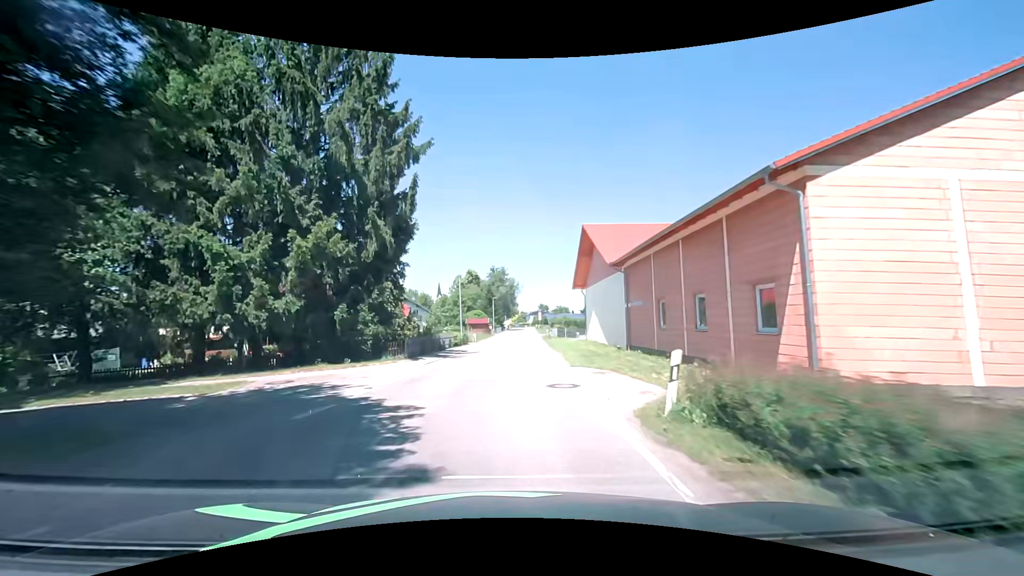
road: secondary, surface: asphalt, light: Day
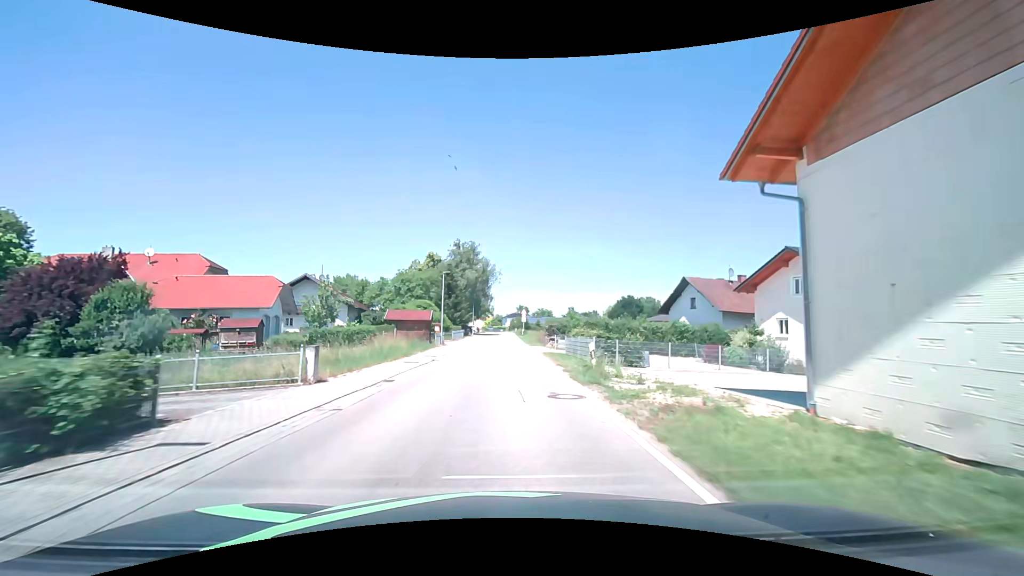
(+0.8, +39.1) m; +2°
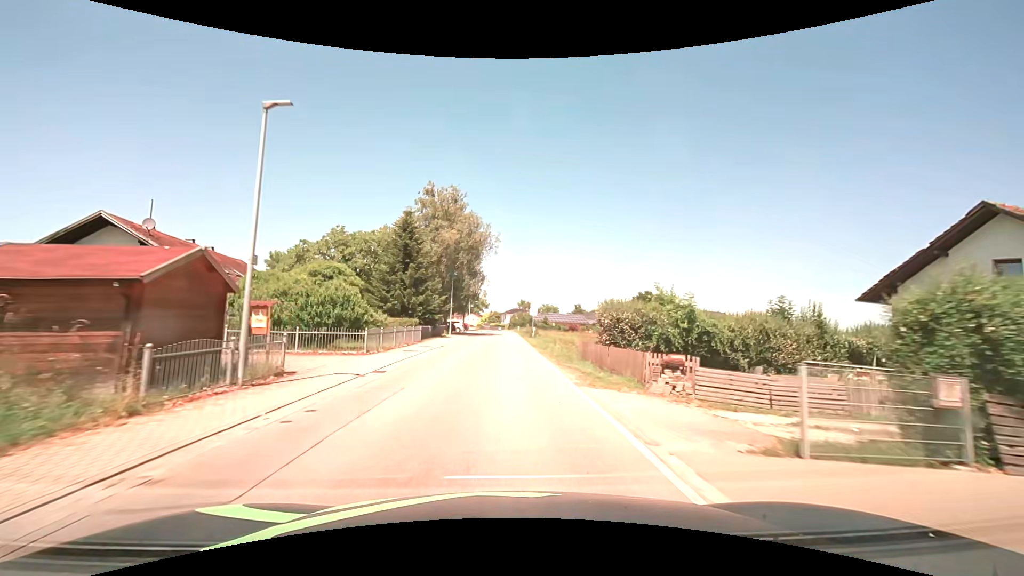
(-0.1, +30.8) m; 0°
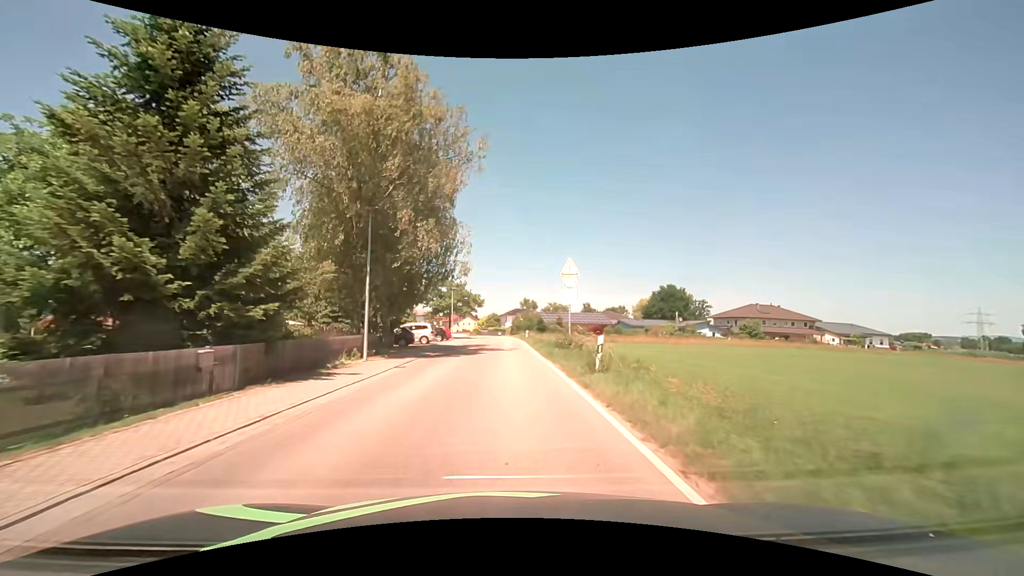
(-0.1, +29.0) m; 0°
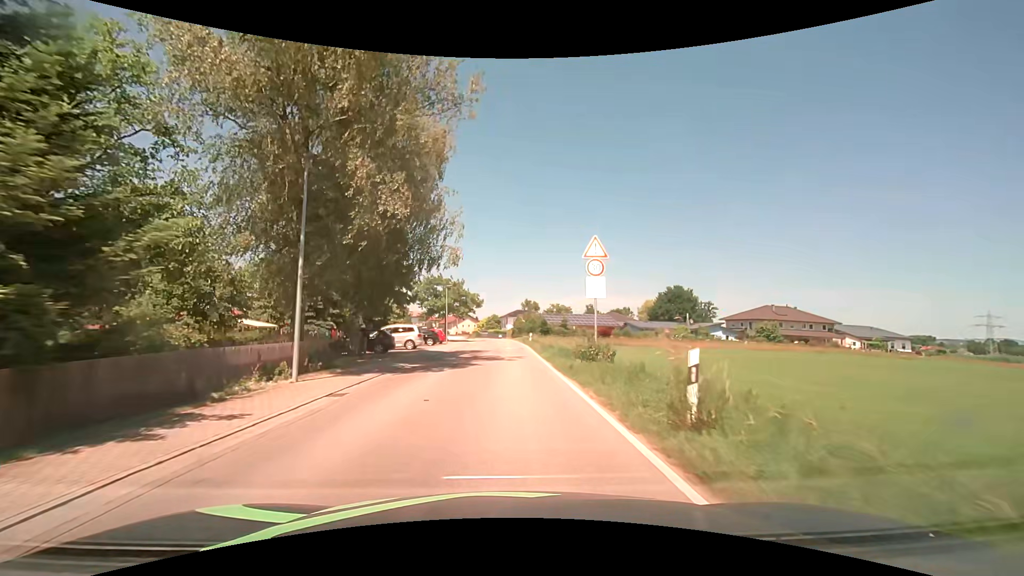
(0.0, +6.2) m; 0°
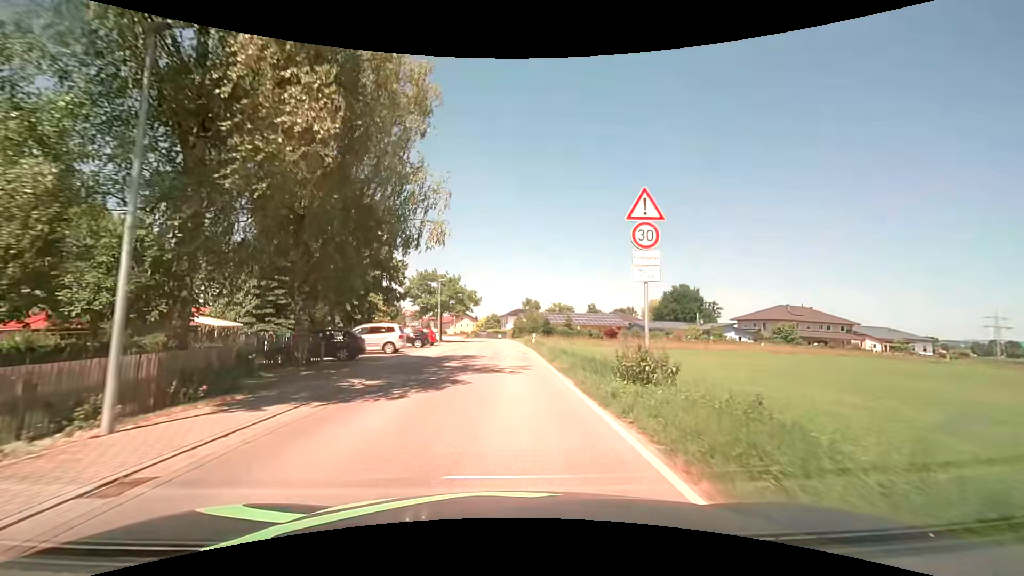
(0.0, +5.8) m; 0°
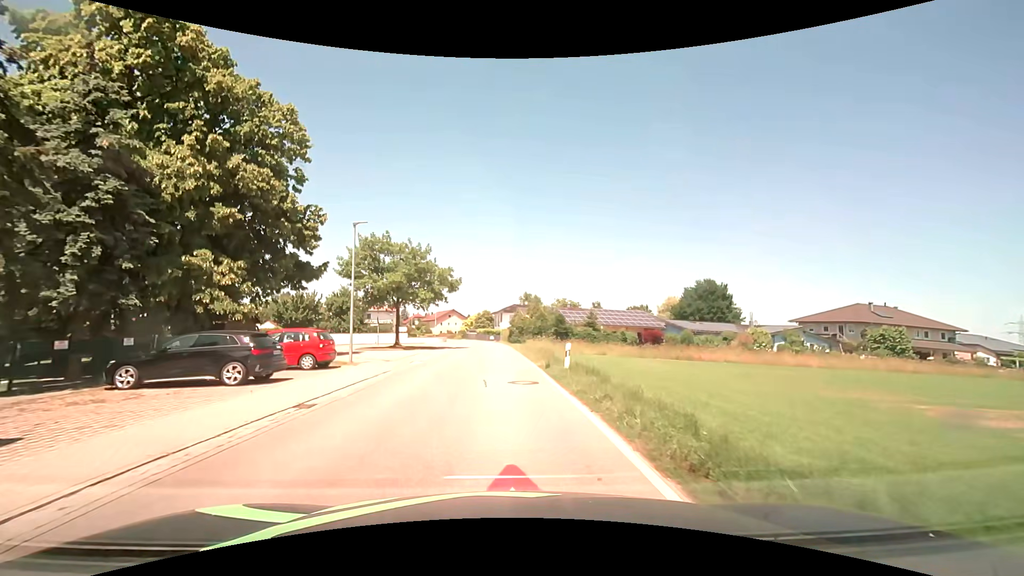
(+0.2, +25.0) m; +1°
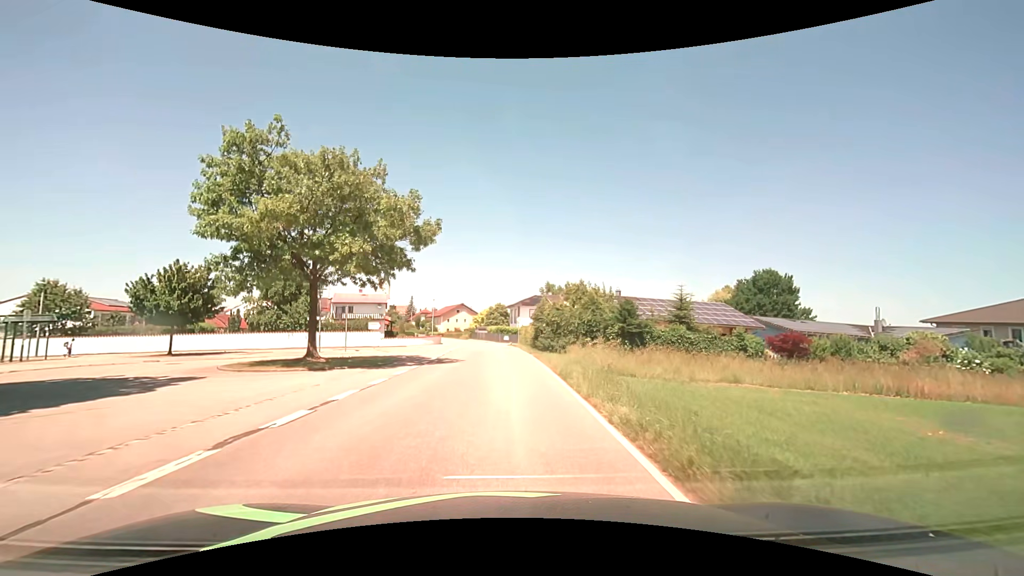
(-0.3, +23.1) m; -2°
(0, +10) (0, +20) (0, +30) (-1, +40) (-1, +50) (-2, +60) (-4, +70) (-6, +80) (-9, +89) (-12, +99) m
